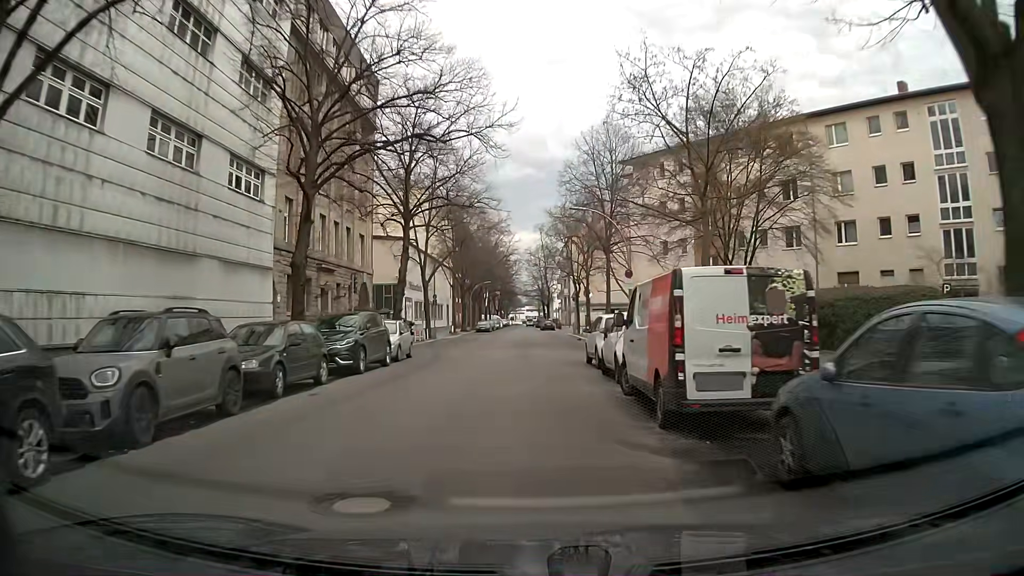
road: residential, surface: asphalt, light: Day
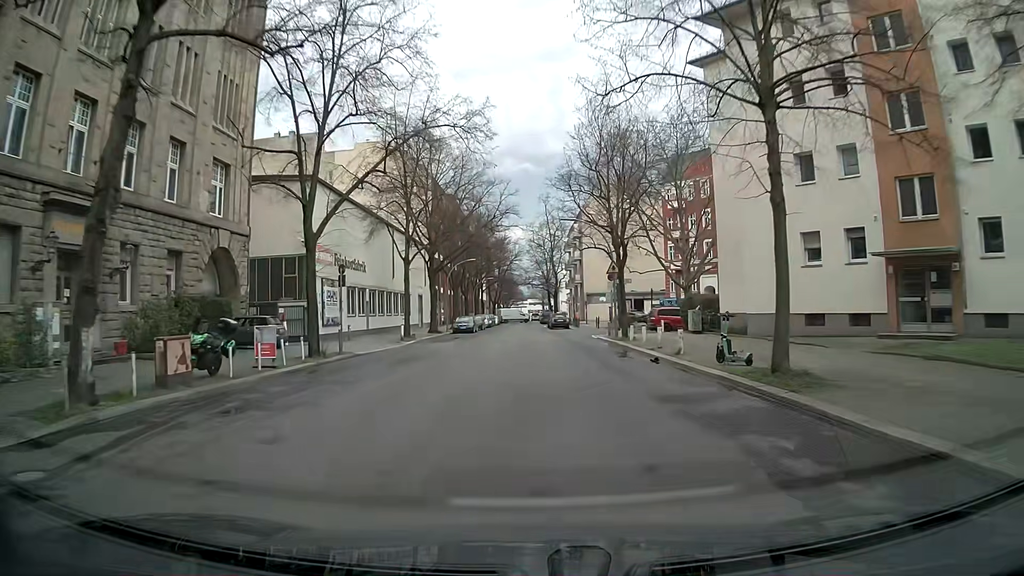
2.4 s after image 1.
(-0.3, +27.2) m; 0°
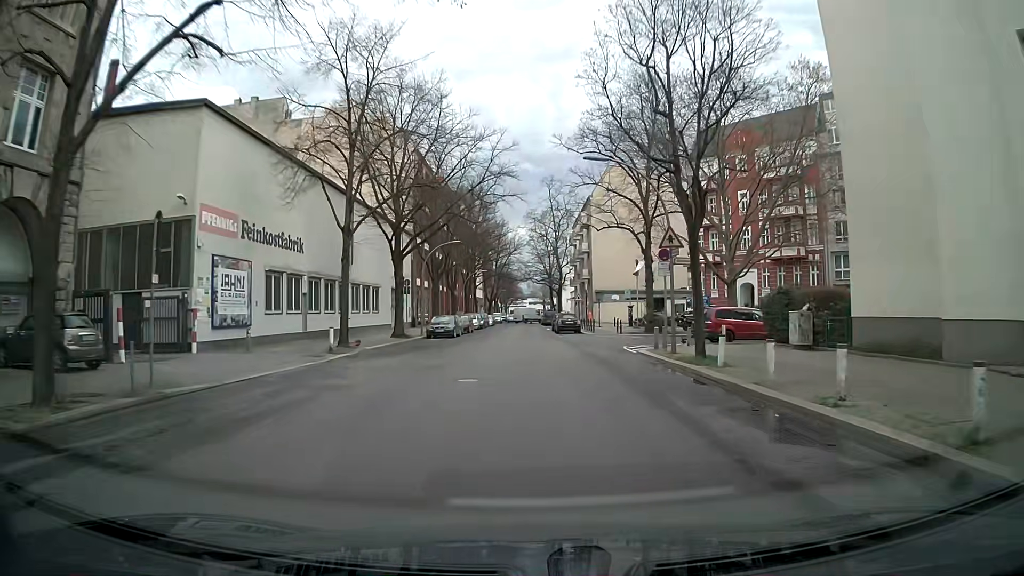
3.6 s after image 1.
(-0.1, +14.1) m; 0°
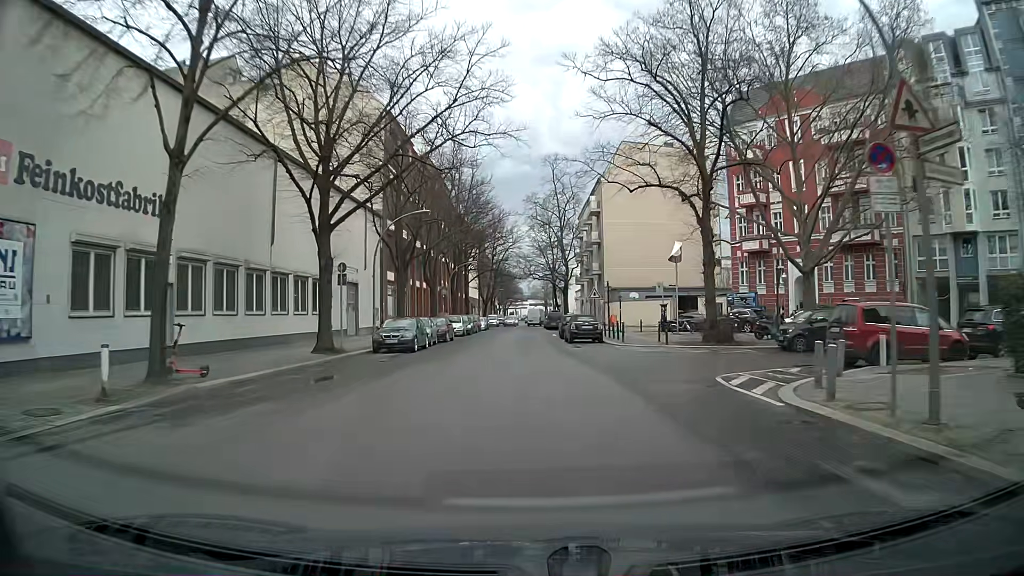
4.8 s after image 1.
(0.0, +14.3) m; 0°
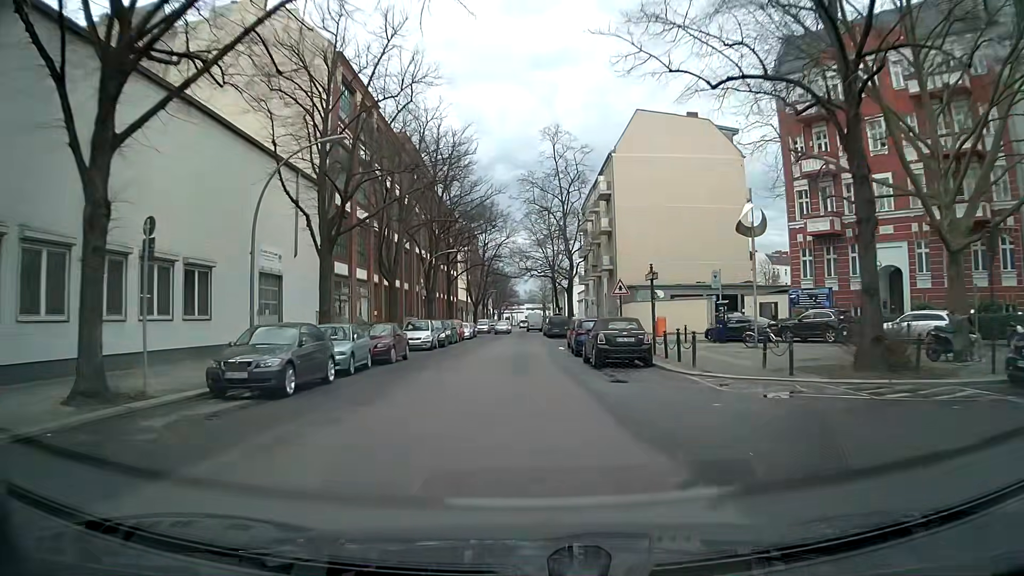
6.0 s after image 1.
(-0.1, +14.2) m; 0°
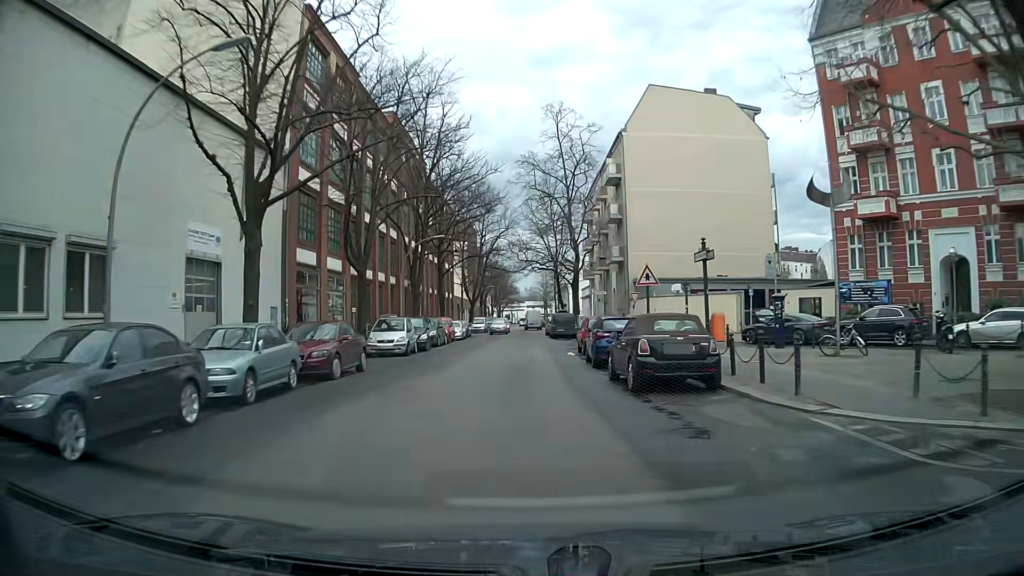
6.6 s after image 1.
(0.0, +6.9) m; 0°
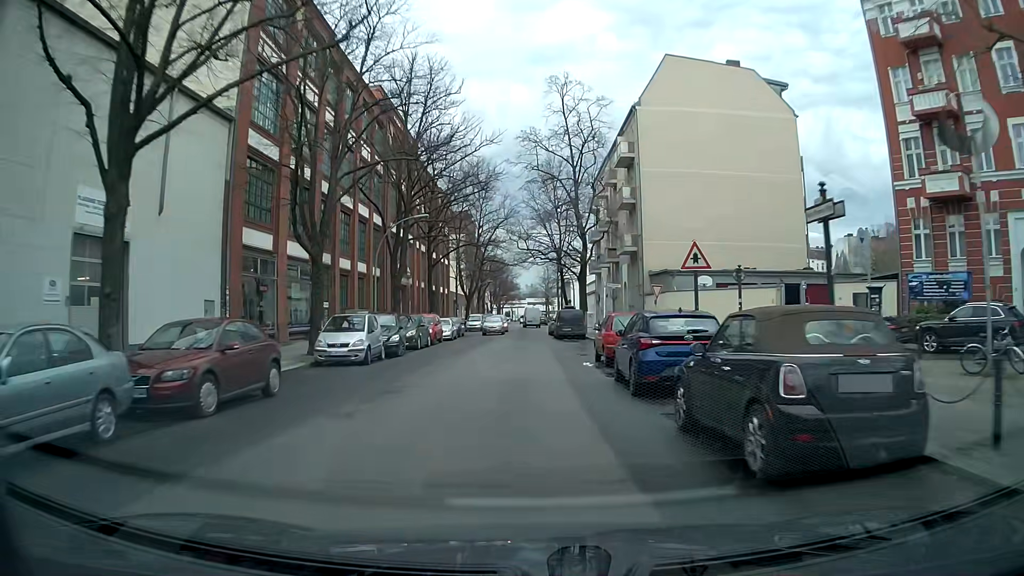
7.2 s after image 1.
(0.0, +6.9) m; 0°
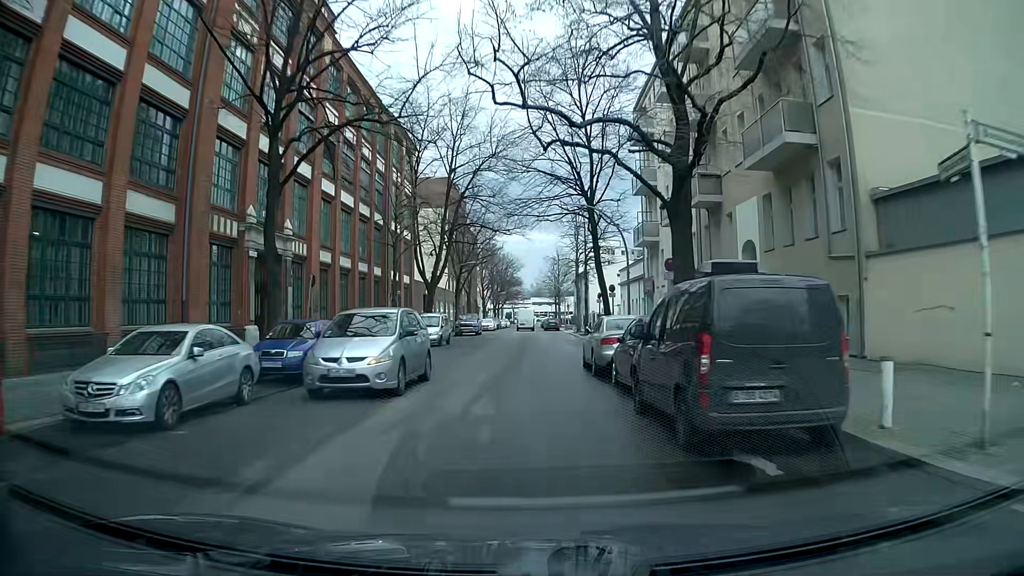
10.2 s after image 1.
(+0.2, +33.6) m; 0°
(0, +10) (0, +20) (0, +30) (0, +40) (0, +50) (0, +60) (0, +70) (0, +80) (-1, +90) (-1, +100) m
